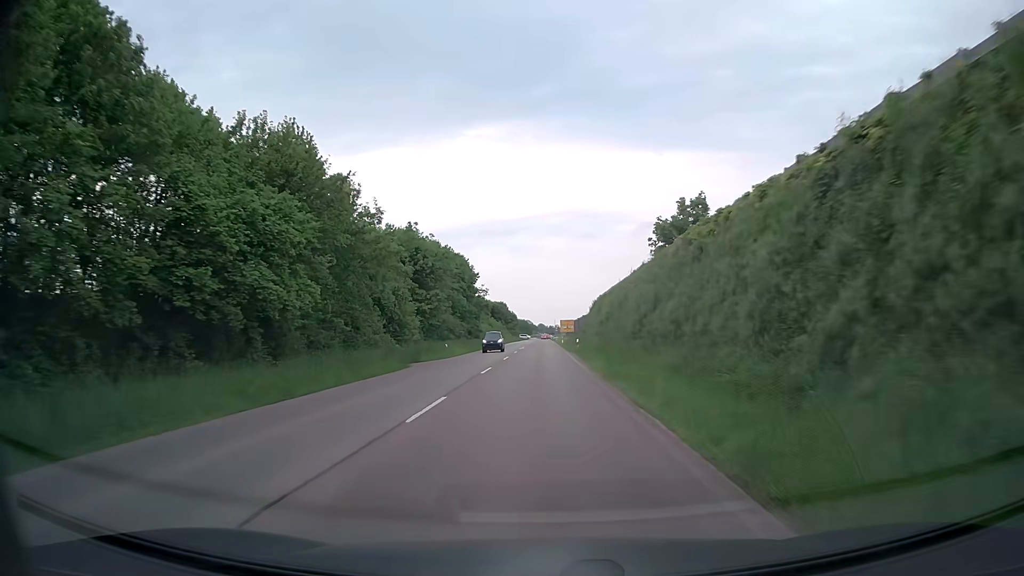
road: secondary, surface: asphalt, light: Day
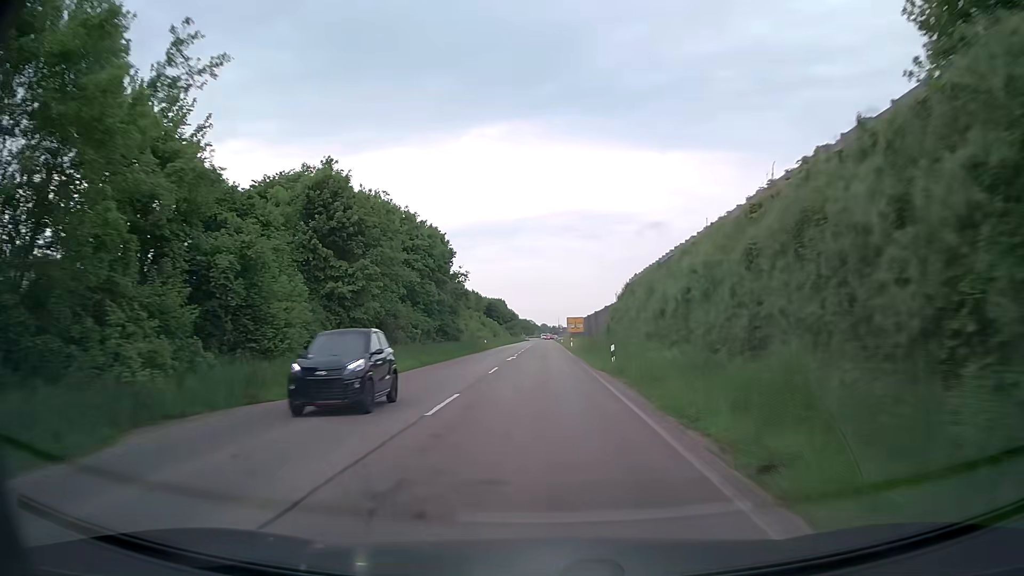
(-0.1, +22.9) m; 0°
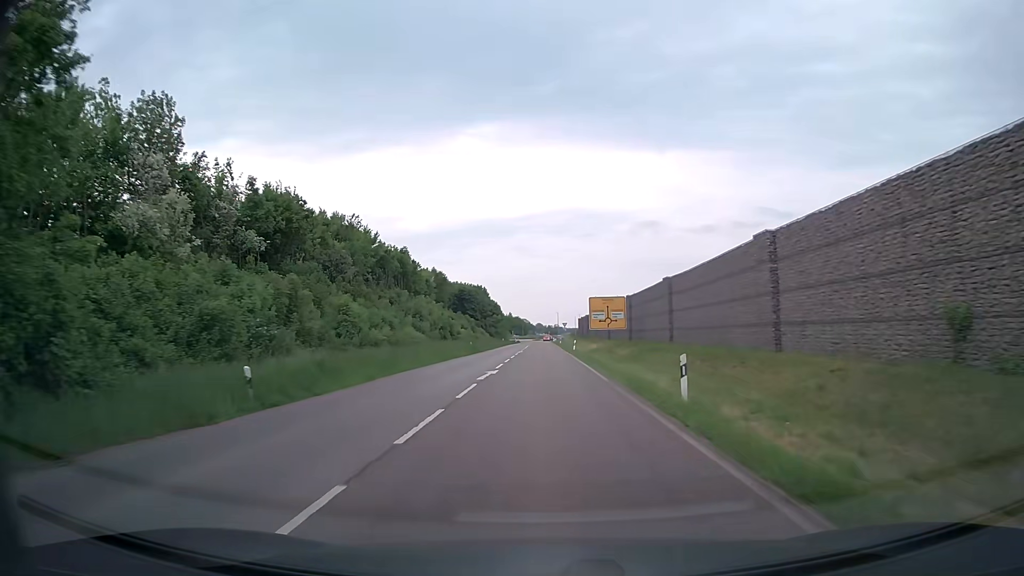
(+0.1, +57.3) m; 0°
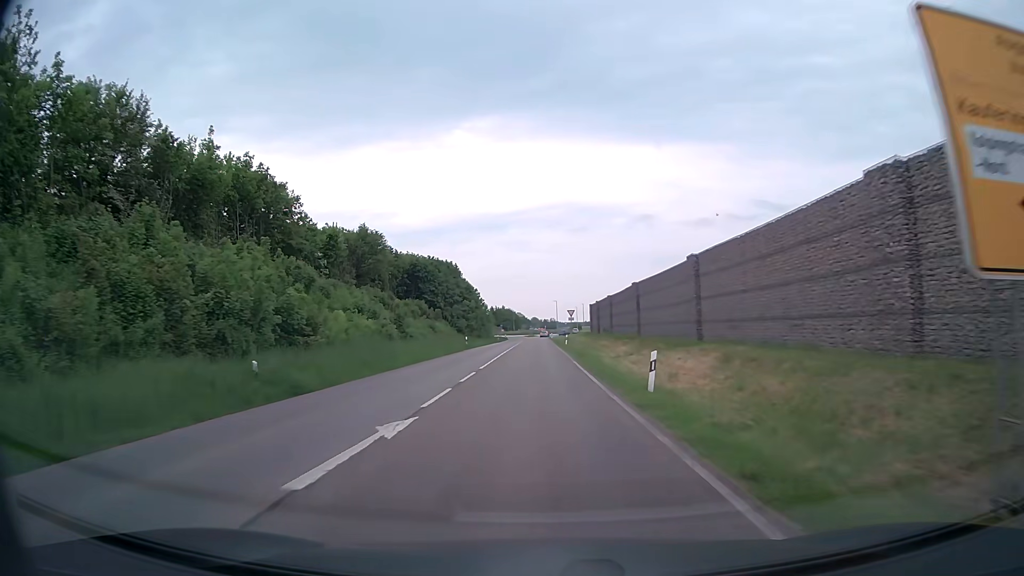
(+0.3, +43.7) m; 0°
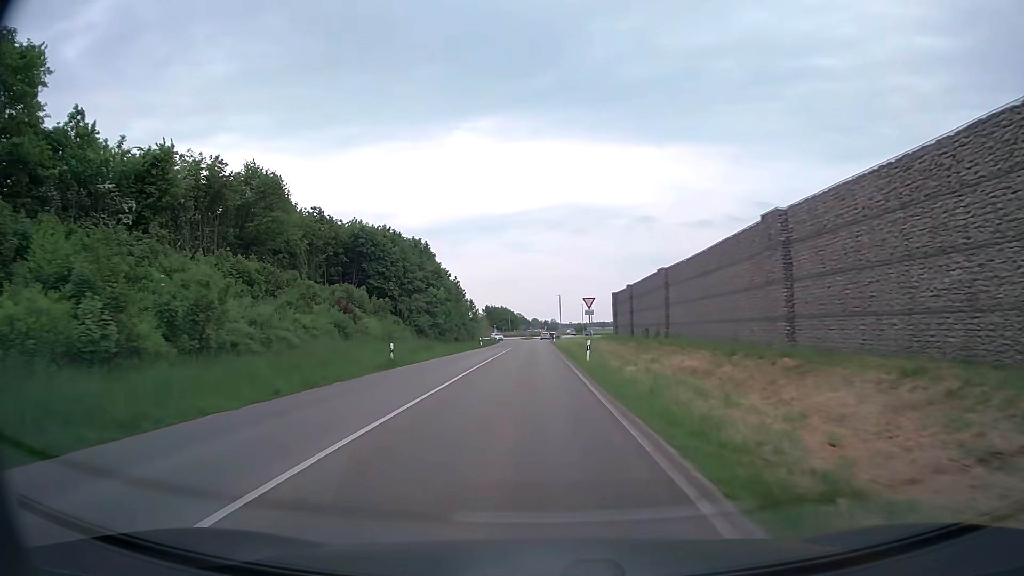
(+0.1, +28.7) m; 0°
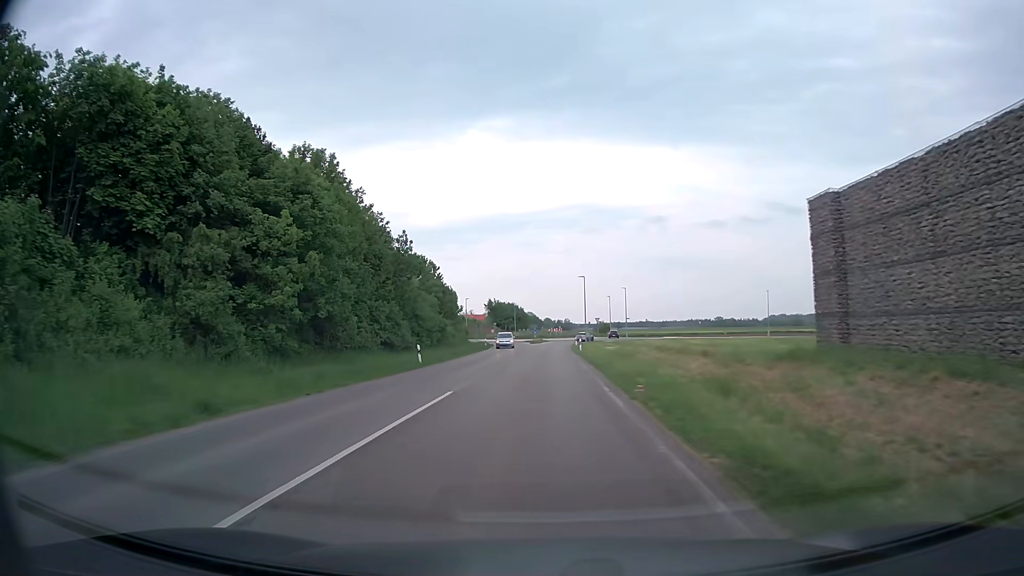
(-0.3, +42.6) m; -1°
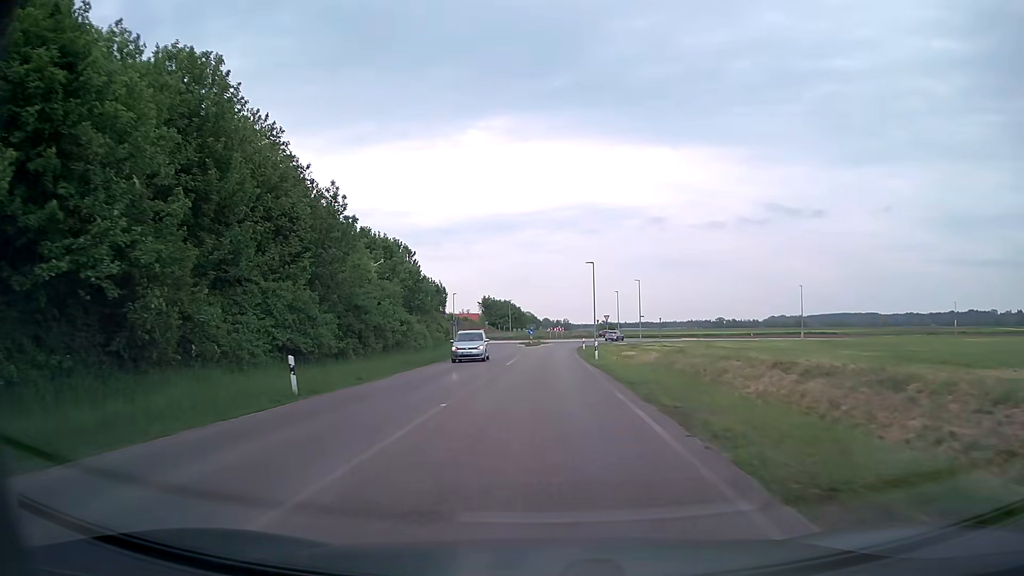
(0.0, +16.8) m; 0°
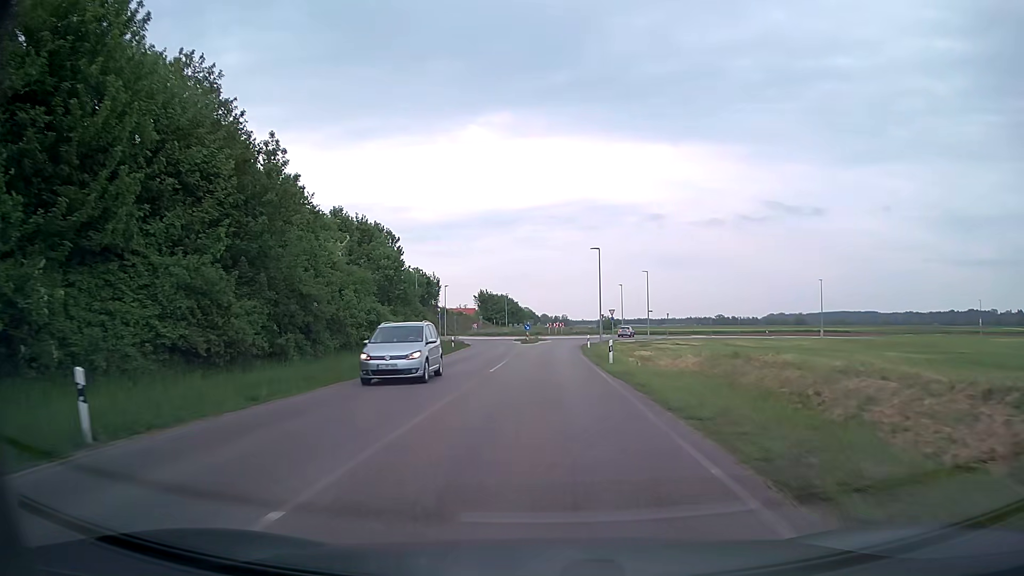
(0.0, +8.3) m; 0°
